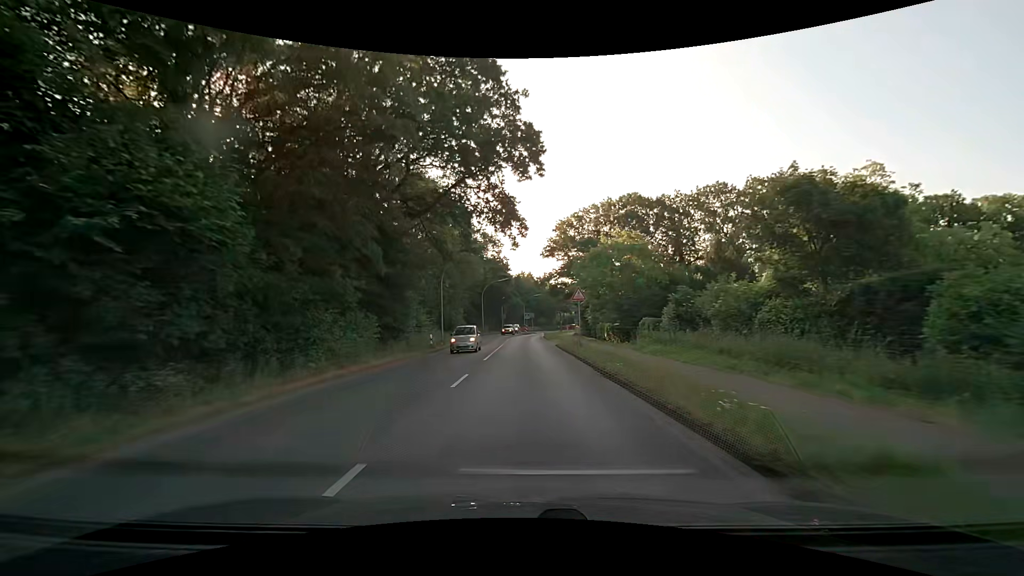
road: secondary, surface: asphalt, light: Day
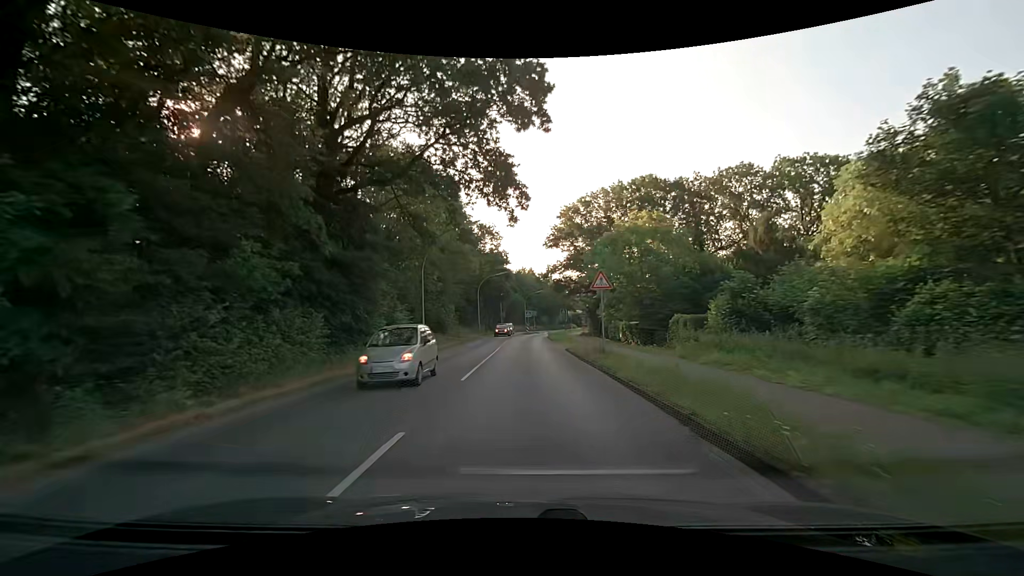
(0.0, +7.6) m; 0°
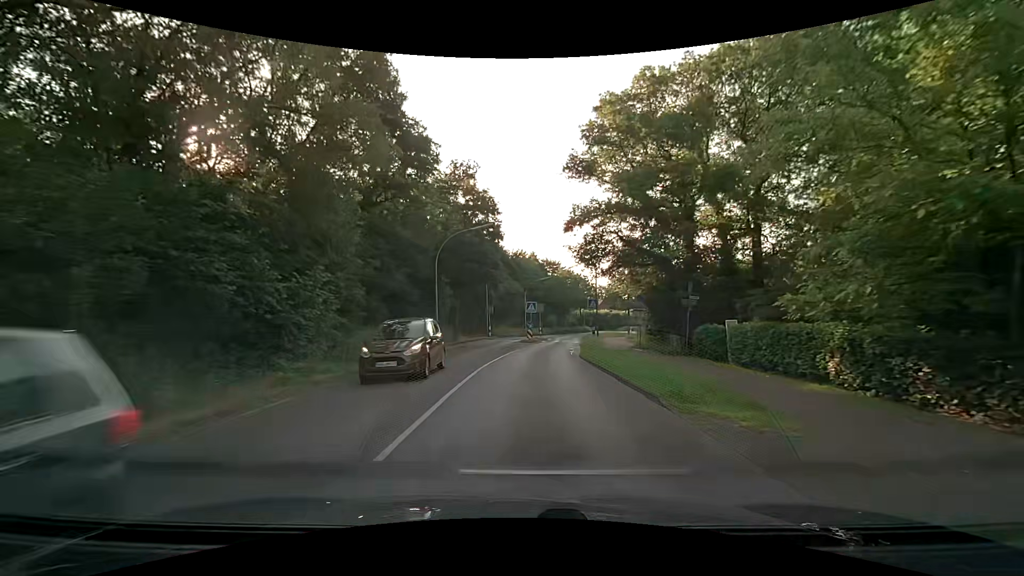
(0.0, +30.5) m; 0°
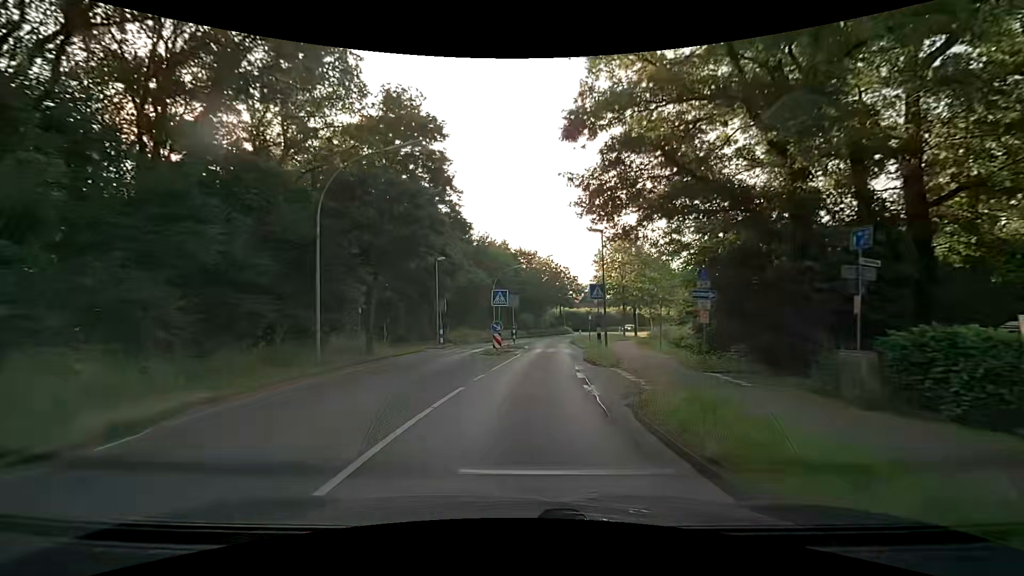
(+0.3, +15.2) m; +3°
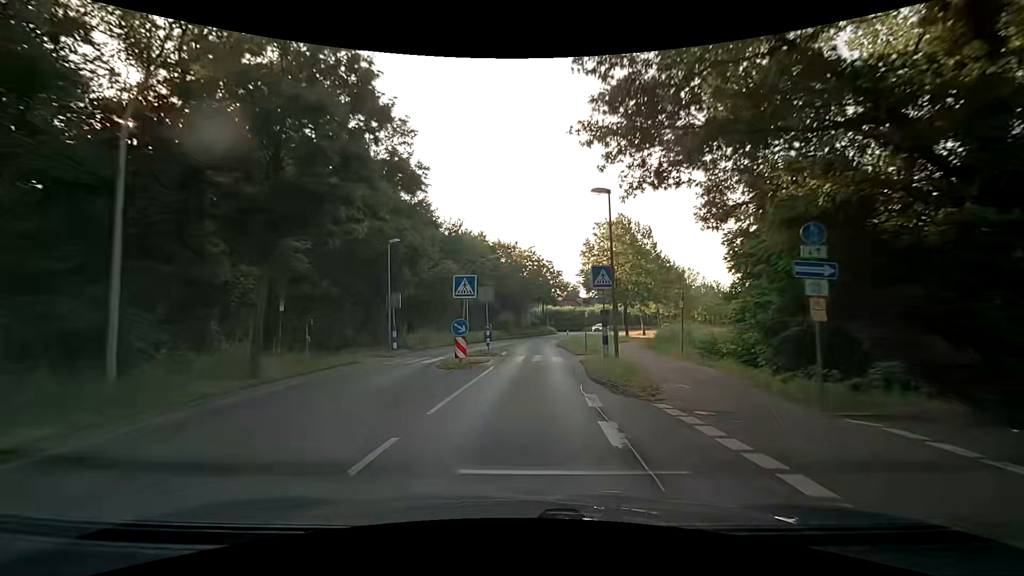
(+0.1, +7.6) m; +2°
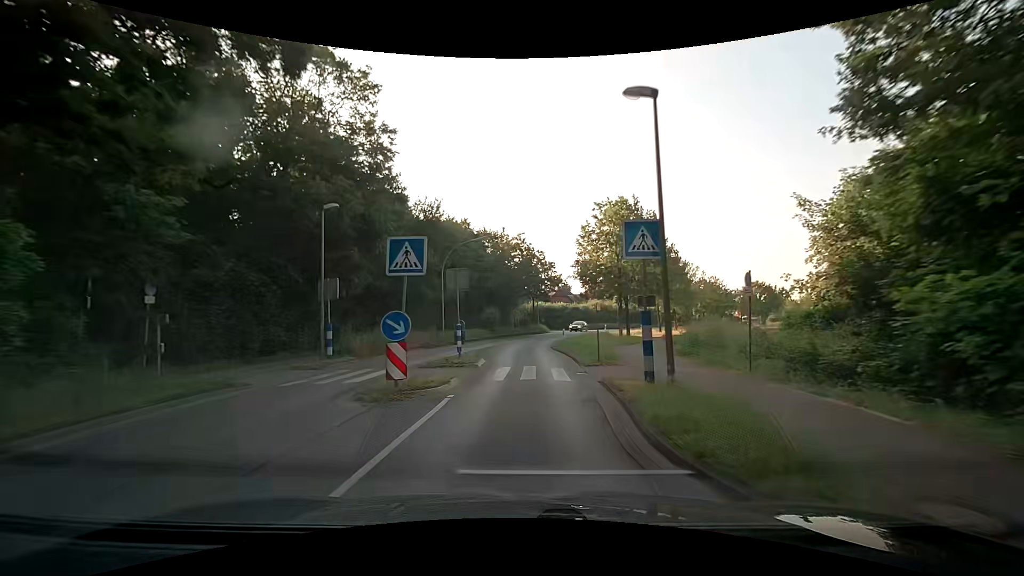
(+0.1, +7.6) m; +1°
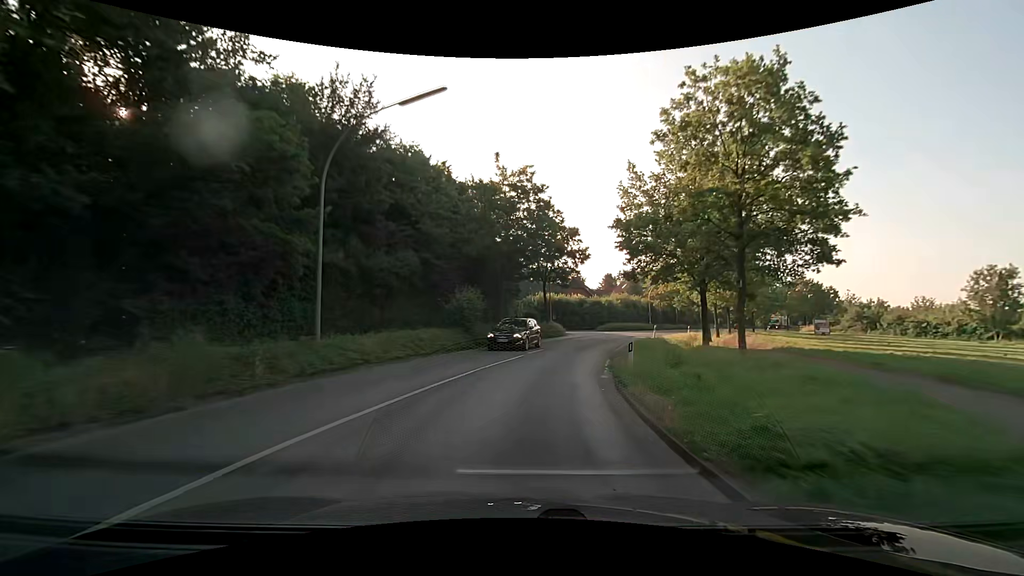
(+0.1, +22.9) m; 0°
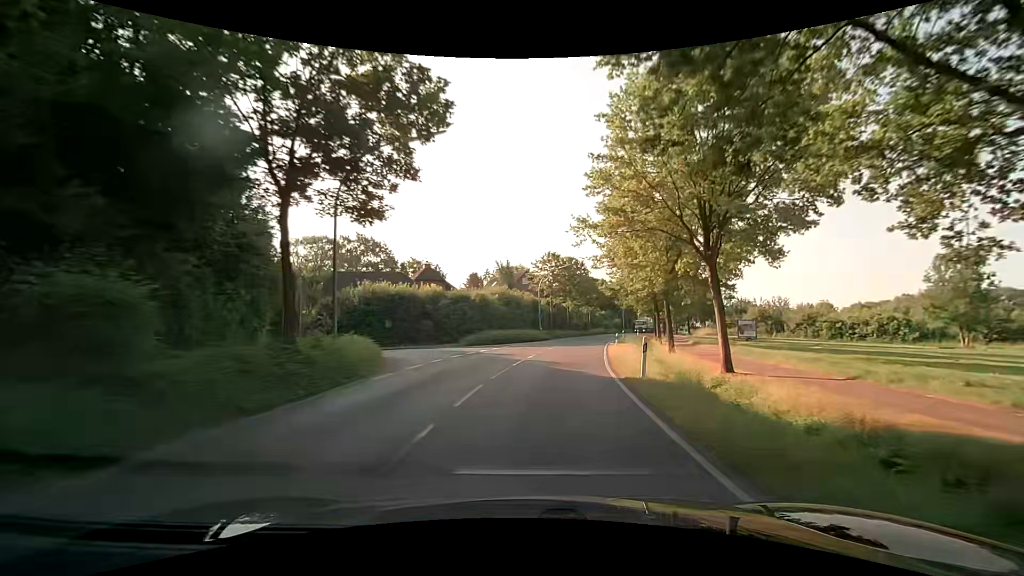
(+3.3, +30.0) m; +15°
(0, +10) (+2, +20) (+3, +30) (+5, +40) (+7, +49) (+9, +59) (+12, +69) (+15, +78) (+18, +88) (+21, +97) m
